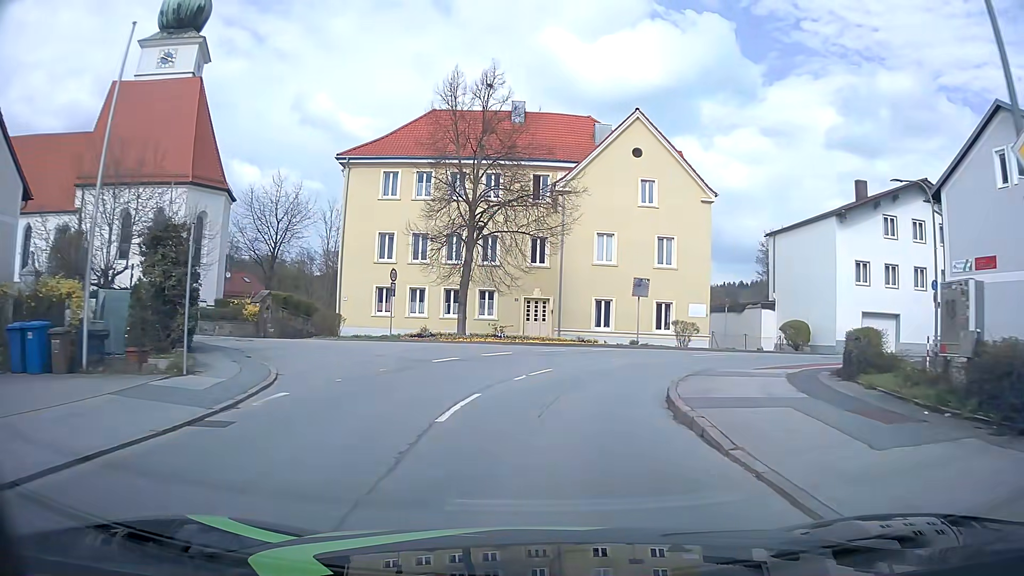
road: unclassified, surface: asphalt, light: Day
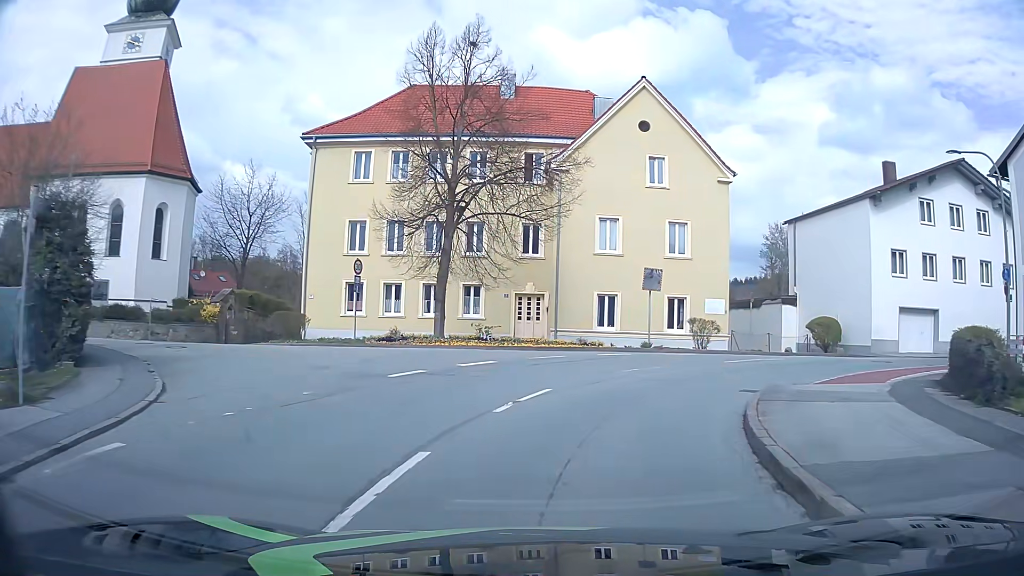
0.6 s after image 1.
(0.0, +5.0) m; 0°
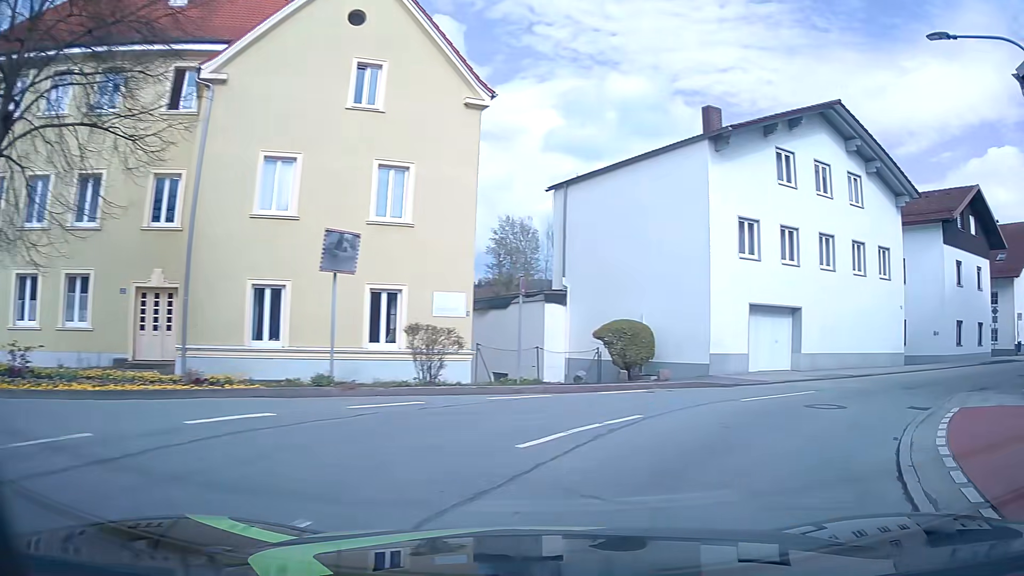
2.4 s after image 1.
(+2.2, +12.9) m; +26°
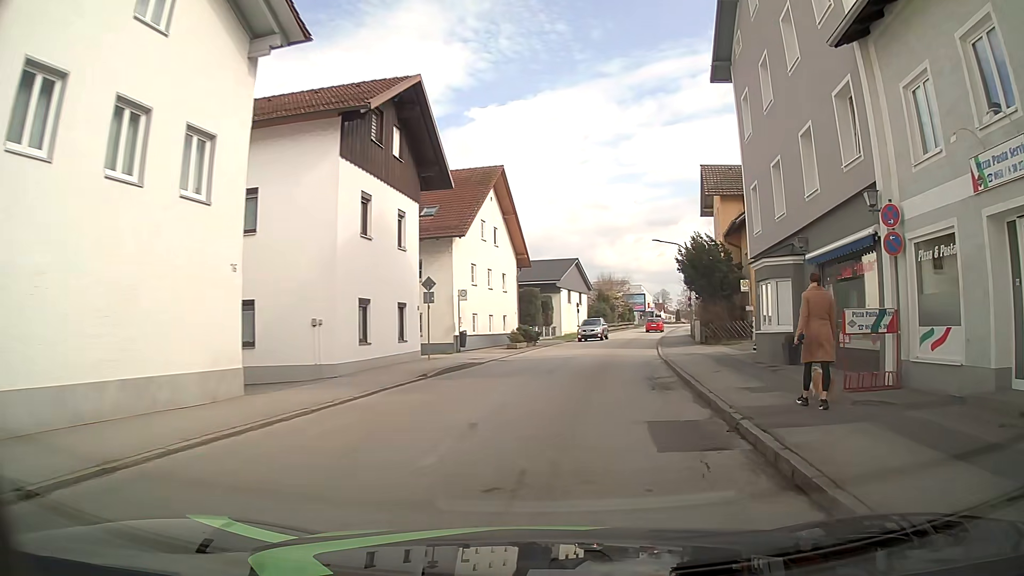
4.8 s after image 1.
(+8.3, +15.5) m; +53°
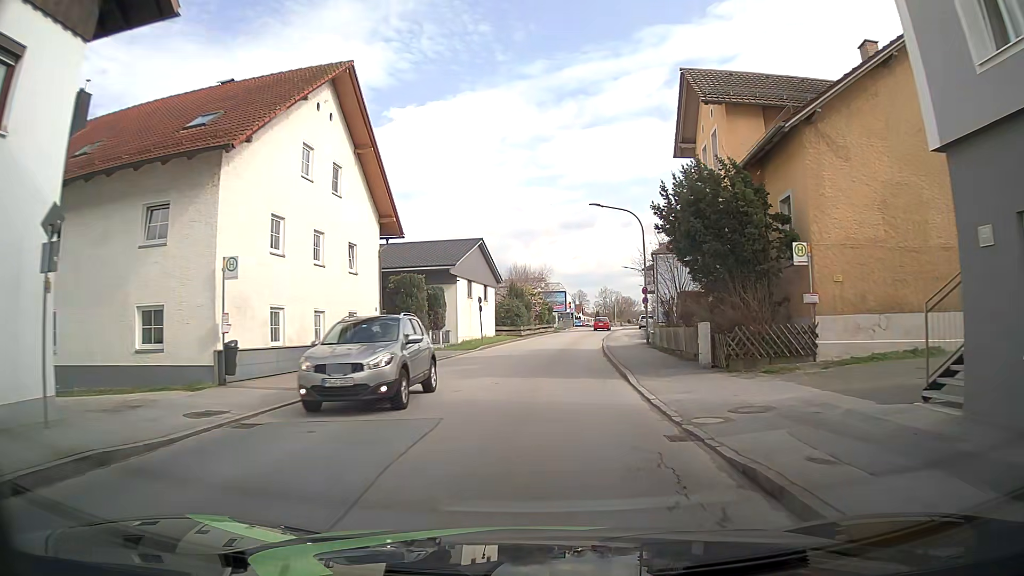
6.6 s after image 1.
(+1.5, +17.0) m; +7°
